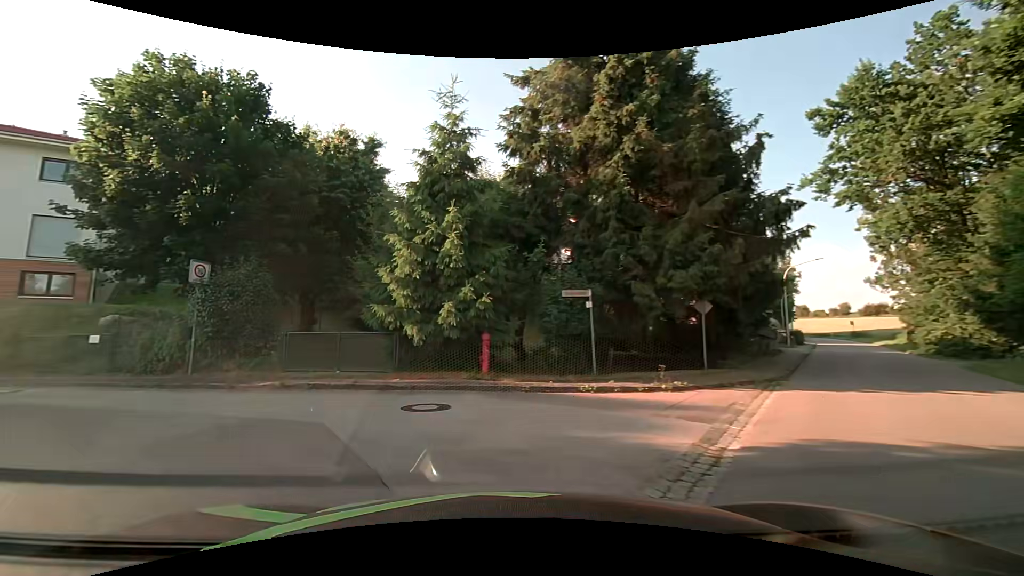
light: Day
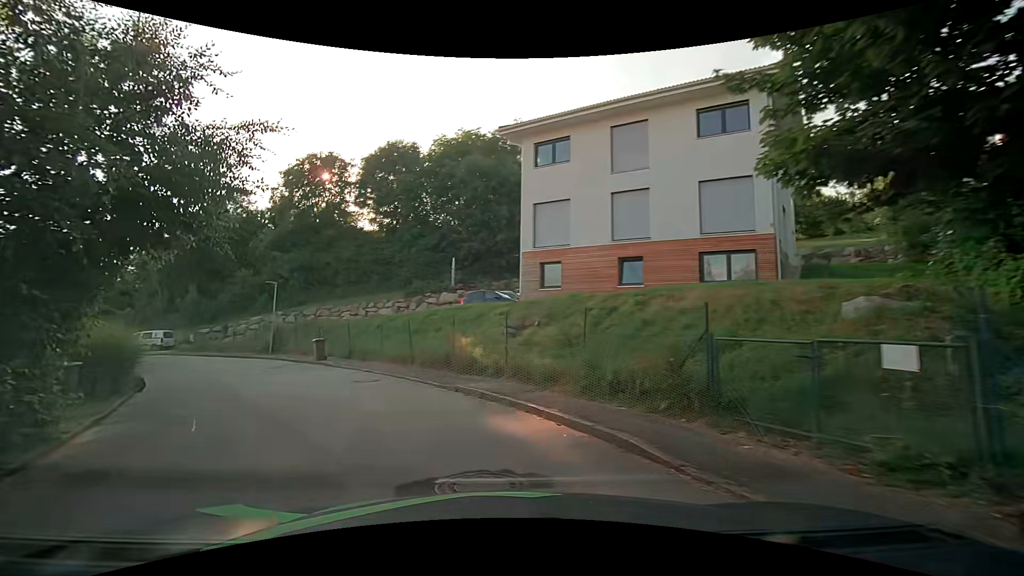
(-7.3, +11.0) m; -65°
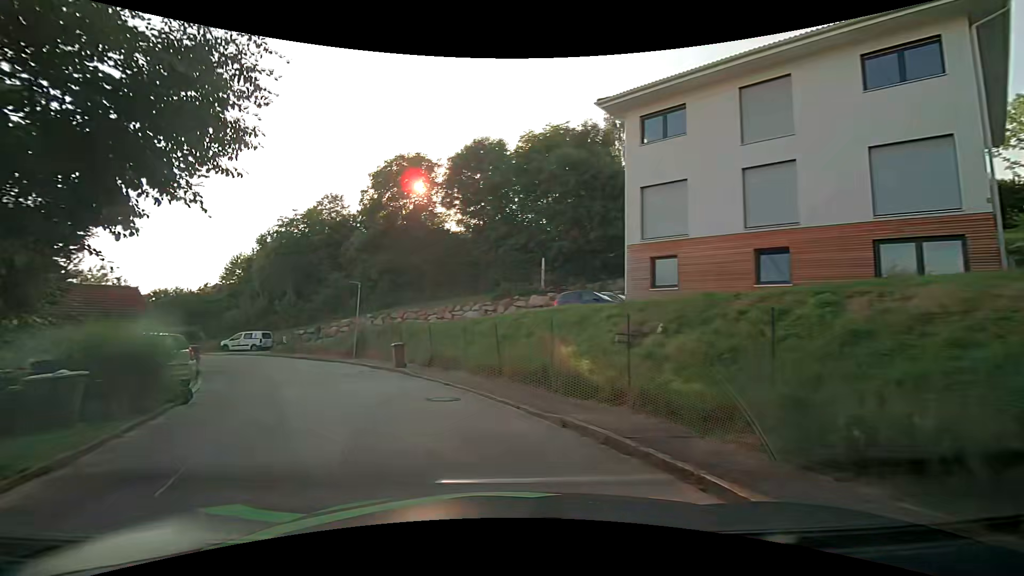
(-0.2, +3.4) m; -10°
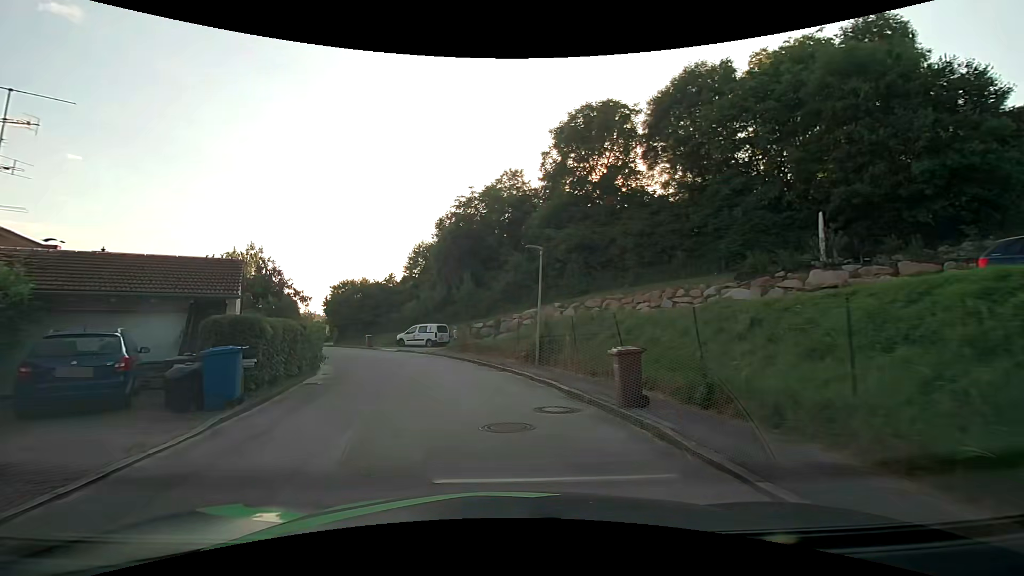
(-2.2, +11.3) m; -20°
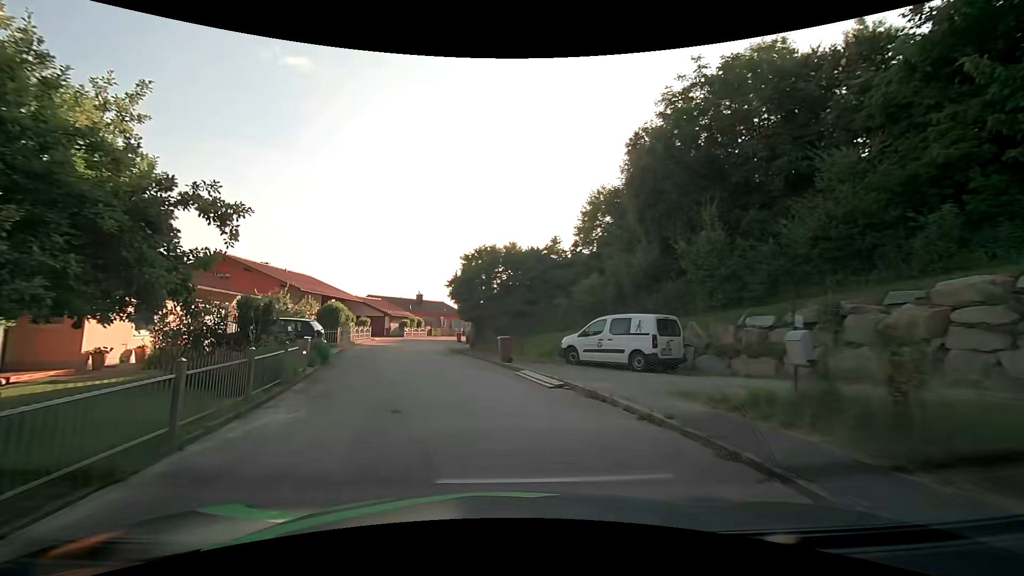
(-3.6, +21.8) m; -19°
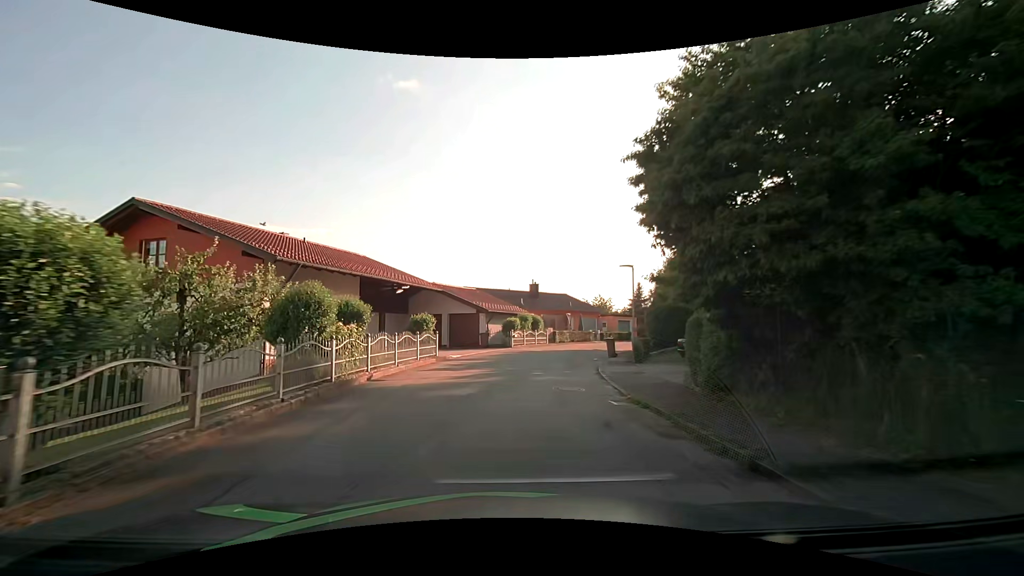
(-3.4, +22.5) m; -13°
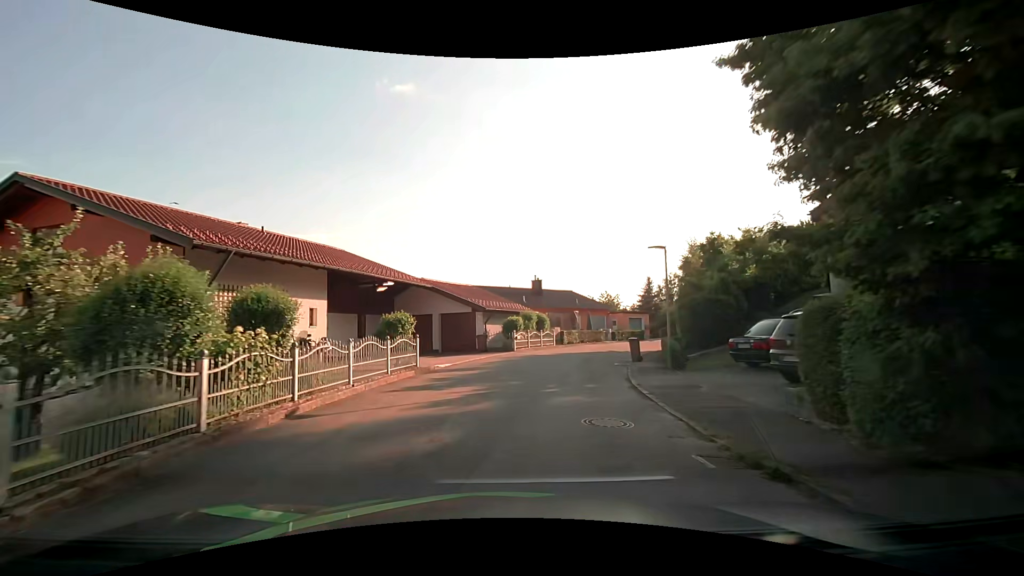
(0.0, +4.5) m; 0°
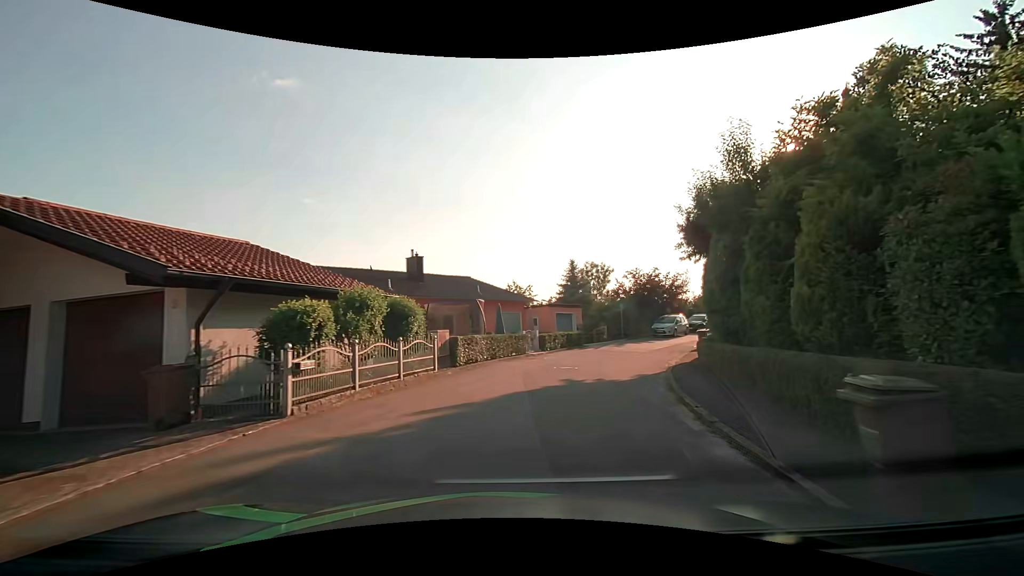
(+1.4, +18.1) m; +11°
(+1, +10) (+3, +20) (+7, +29) (+13, +37) (+20, +45) (+27, +52) (+34, +58) (+43, +63) (+52, +68) (+61, +72) m
